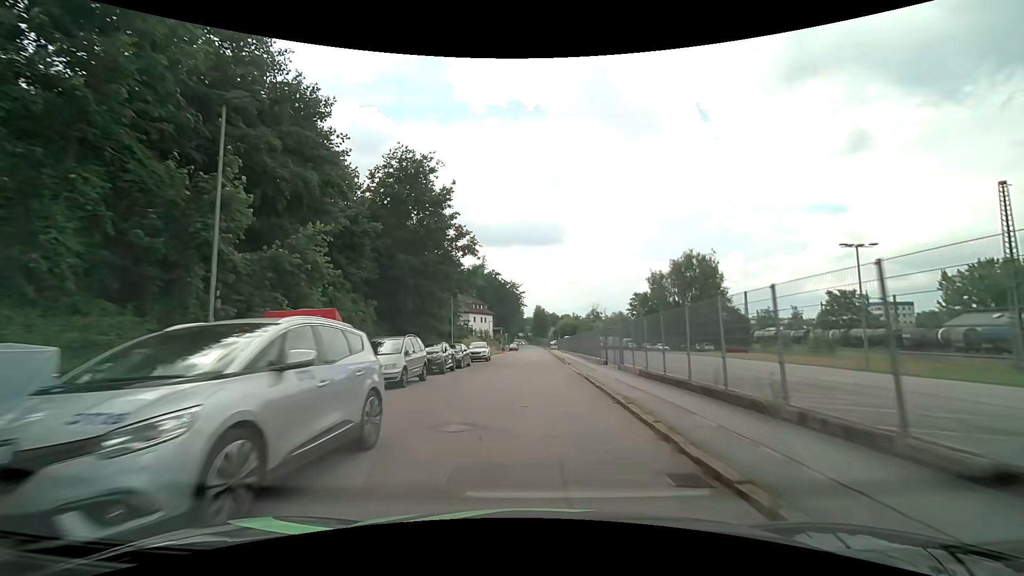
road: residential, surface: asphalt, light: Day
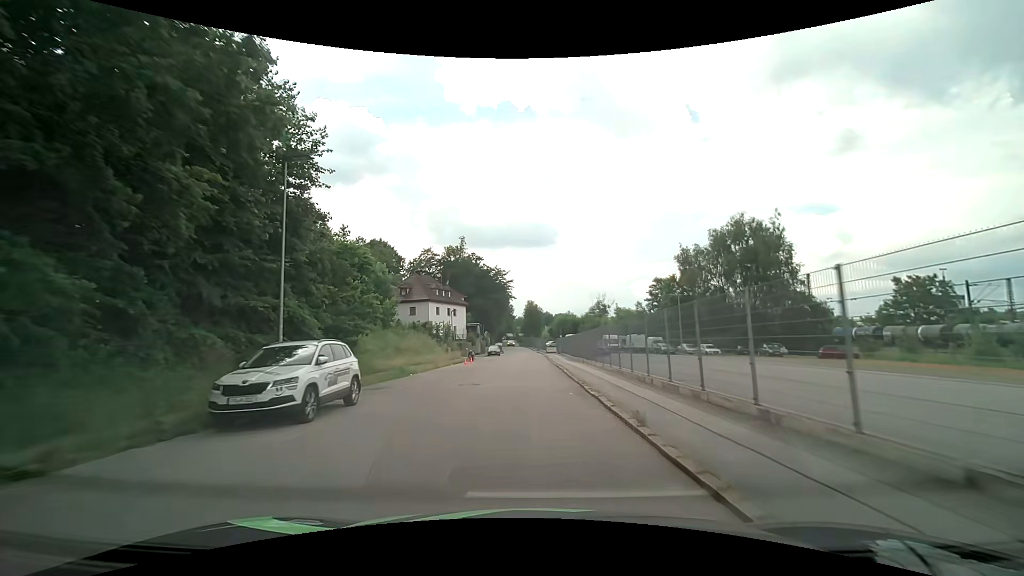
(+0.7, +30.9) m; +1°
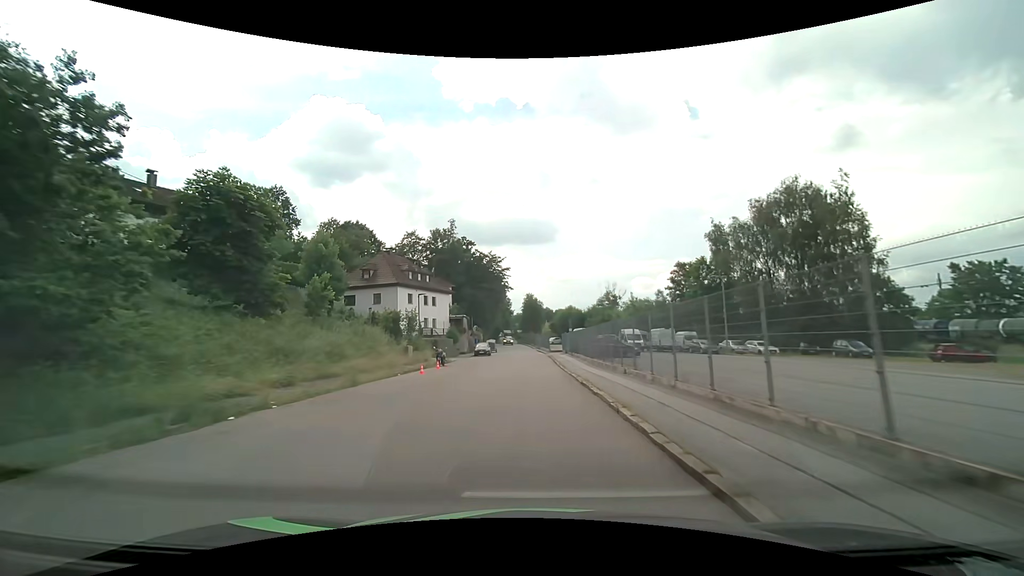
(0.0, +15.7) m; 0°
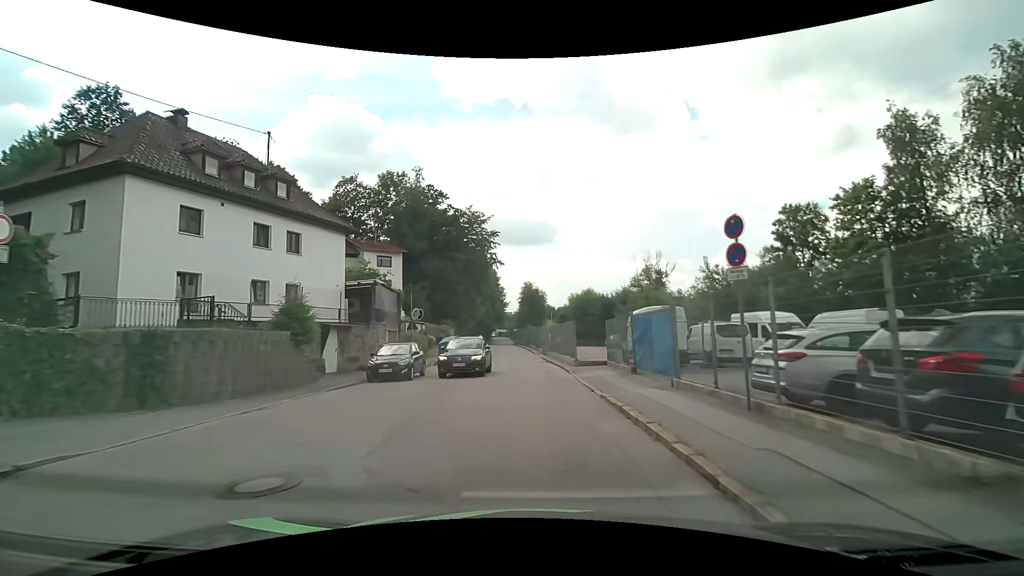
(-0.1, +35.1) m; 0°
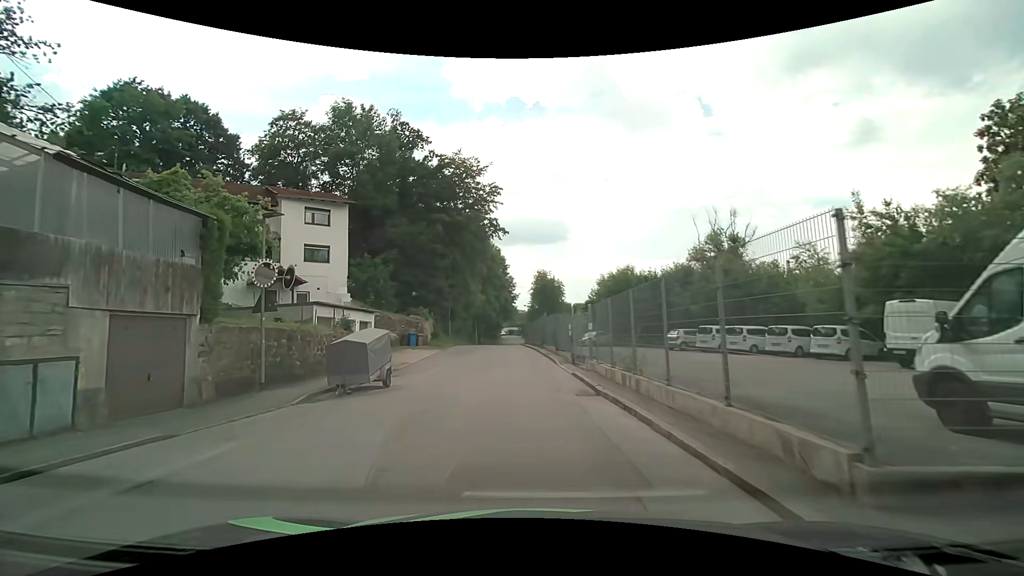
(0.0, +20.3) m; -1°
(0, +10) (-1, +20) (-1, +30) (-1, +40) (-2, +50) (-2, +60) (-3, +70) (-3, +80) (-3, +90) (-3, +100) m
